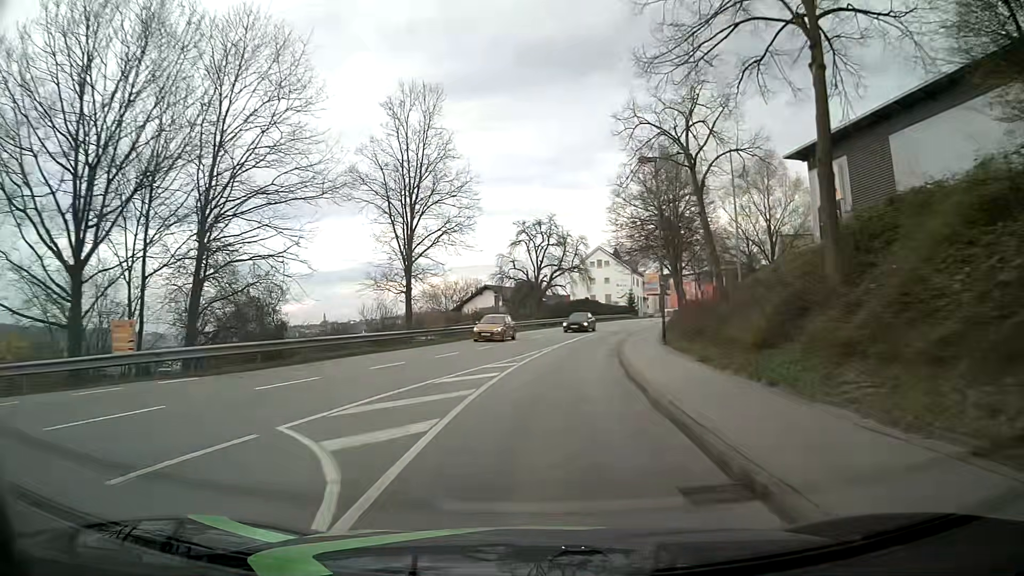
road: tertiary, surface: asphalt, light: Day
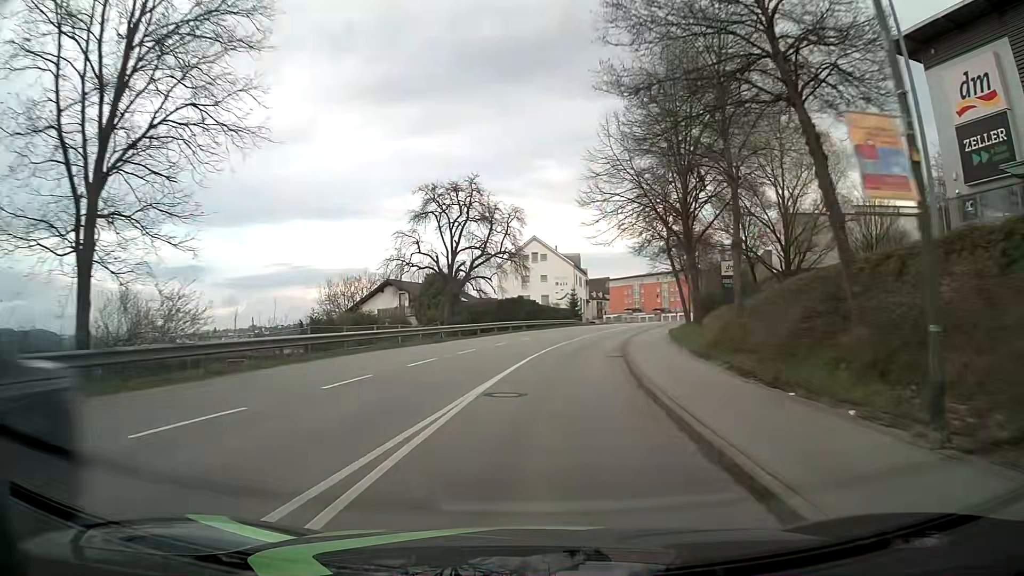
(+1.1, +23.3) m; +7°
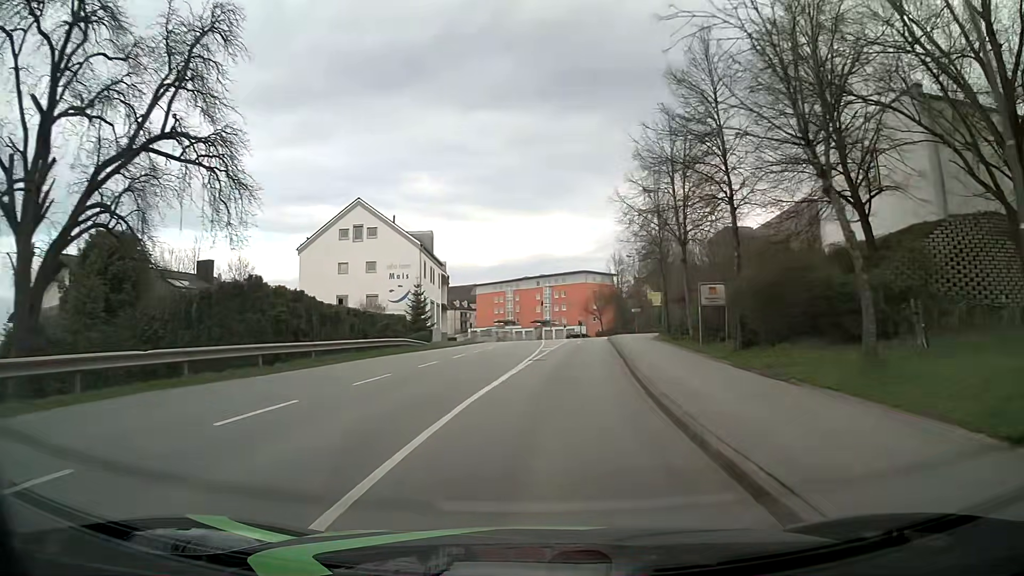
(+3.5, +39.4) m; +11°
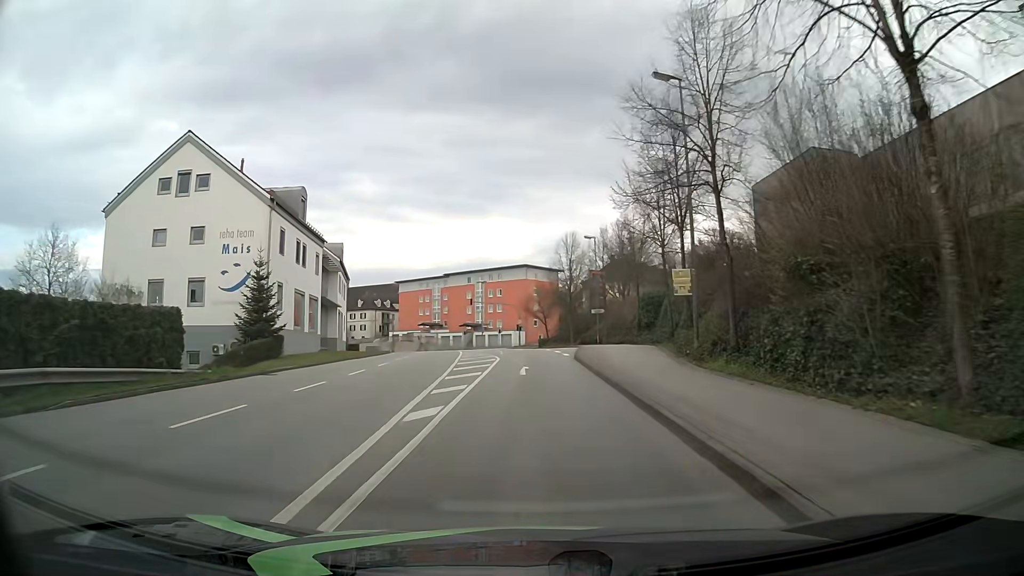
(+1.2, +23.4) m; +5°
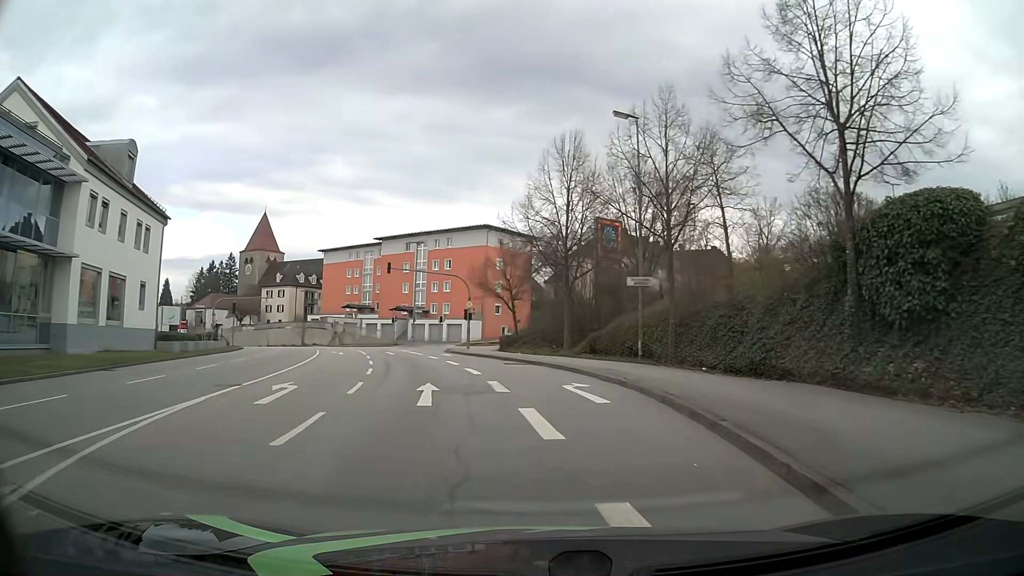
(+0.4, +35.8) m; +4°
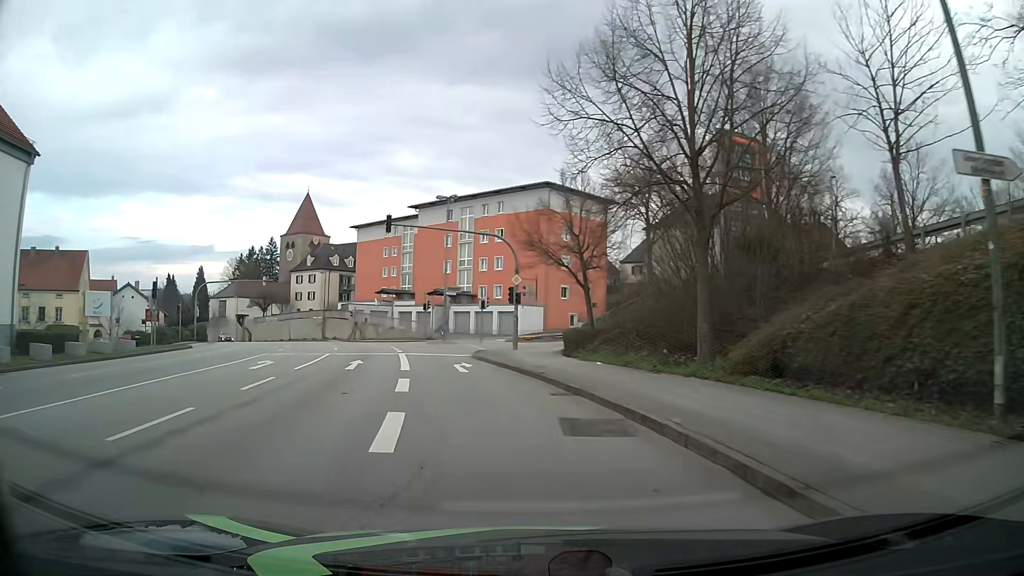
(-0.6, +18.9) m; -6°
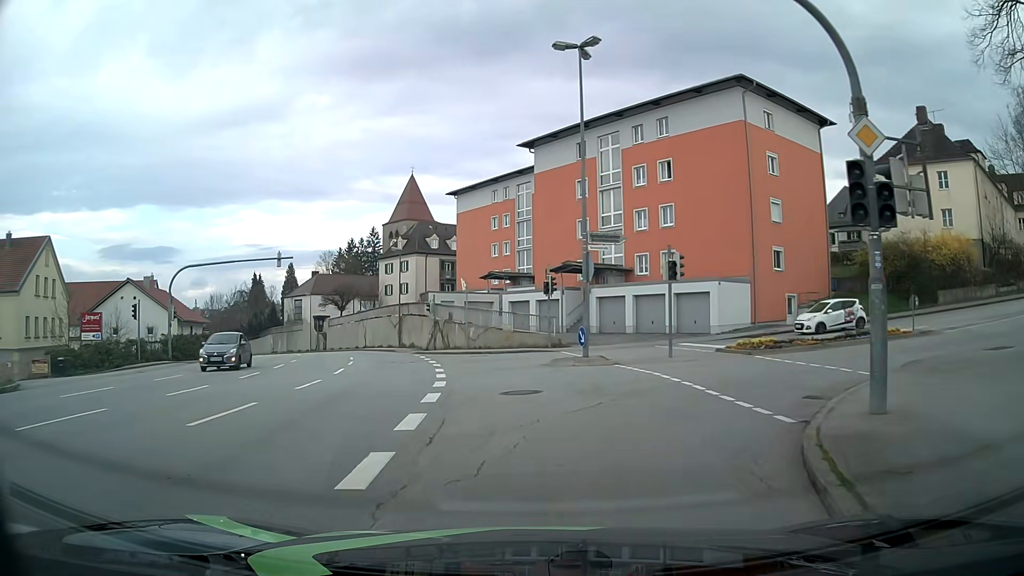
(-3.4, +25.4) m; -12°
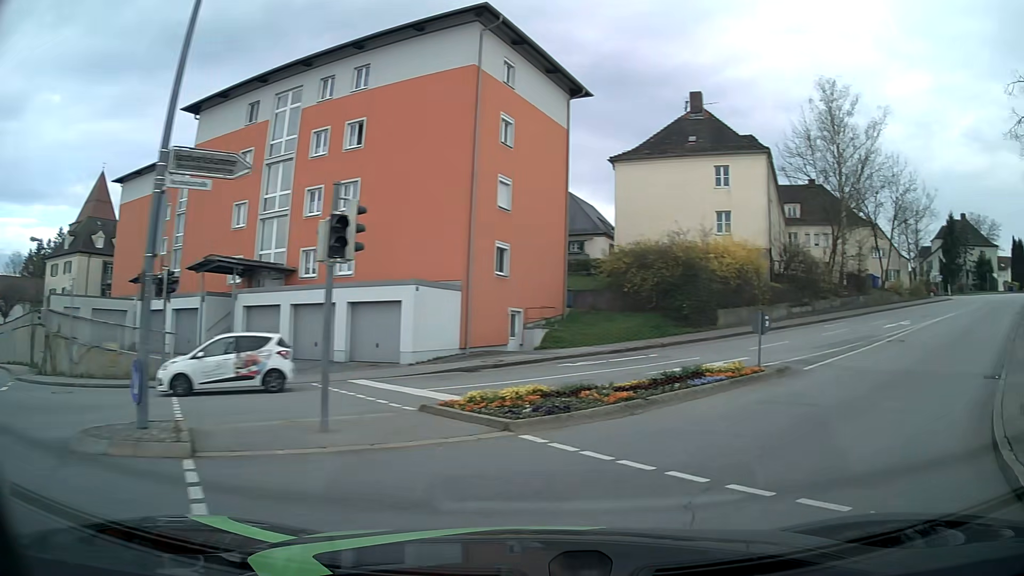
(+2.0, +11.3) m; +28°
(+3, +9) (+9, +17) (+16, +24) (+24, +31) (+31, +38) (+38, +45) (+45, +52) (+53, +58) (+61, +65) (+68, +71) m
